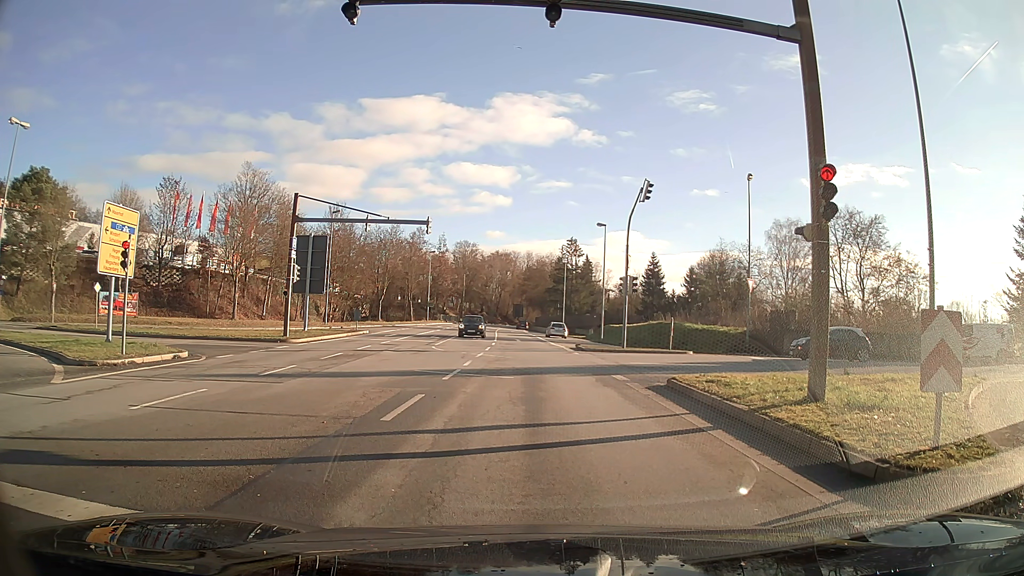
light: Day
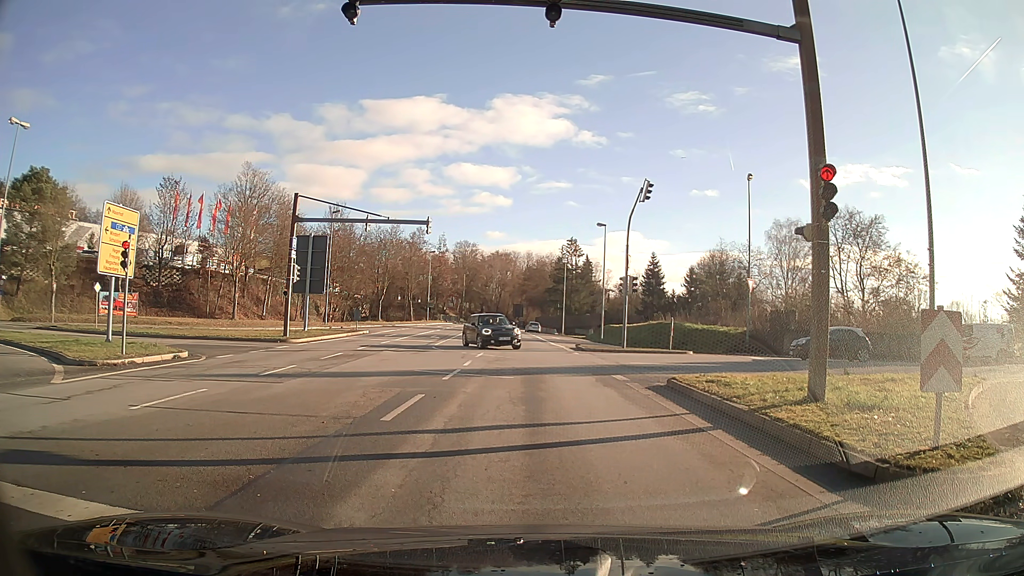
(0.0, 0.0) m; 0°
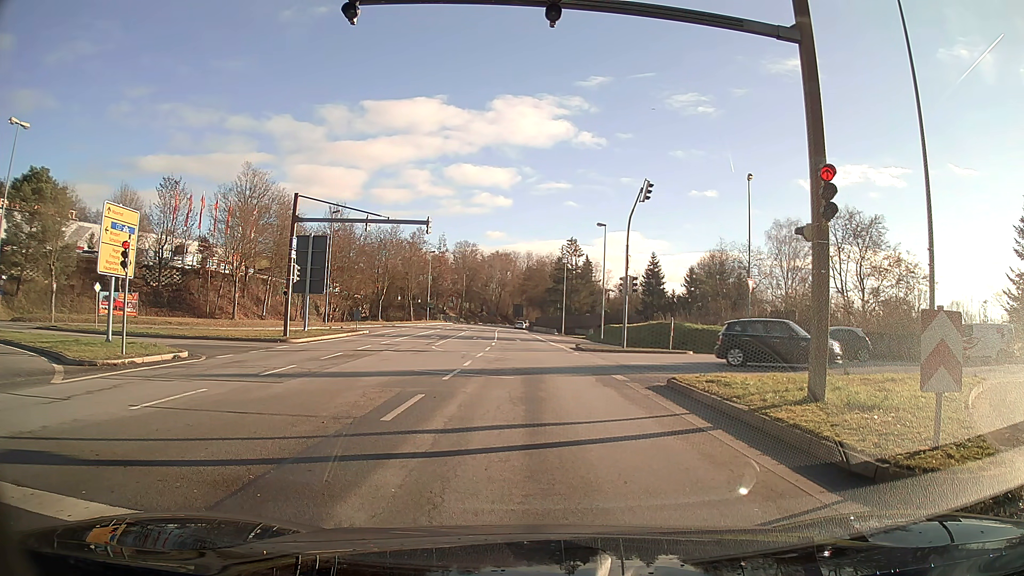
(0.0, 0.0) m; 0°
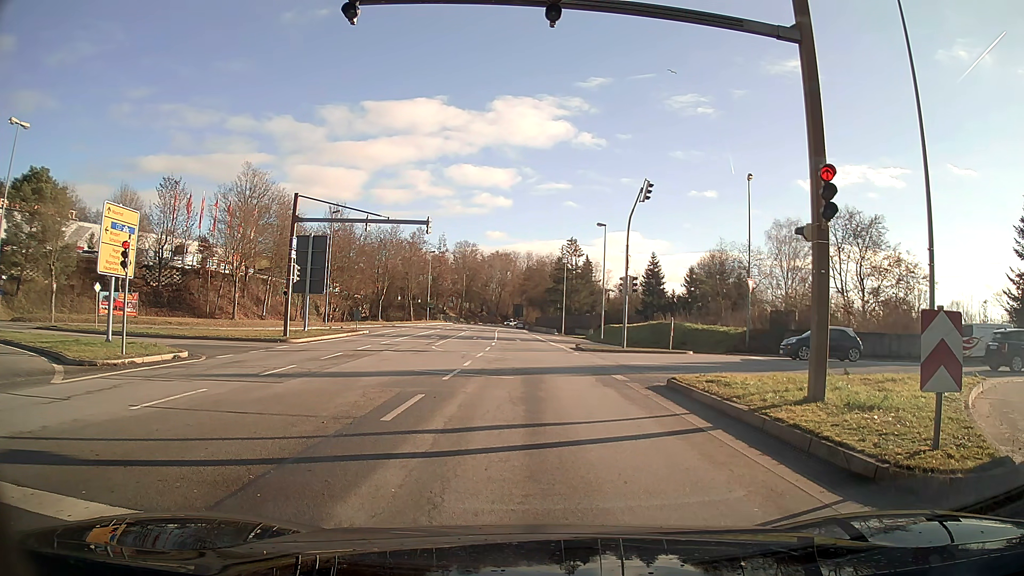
(0.0, 0.0) m; 0°
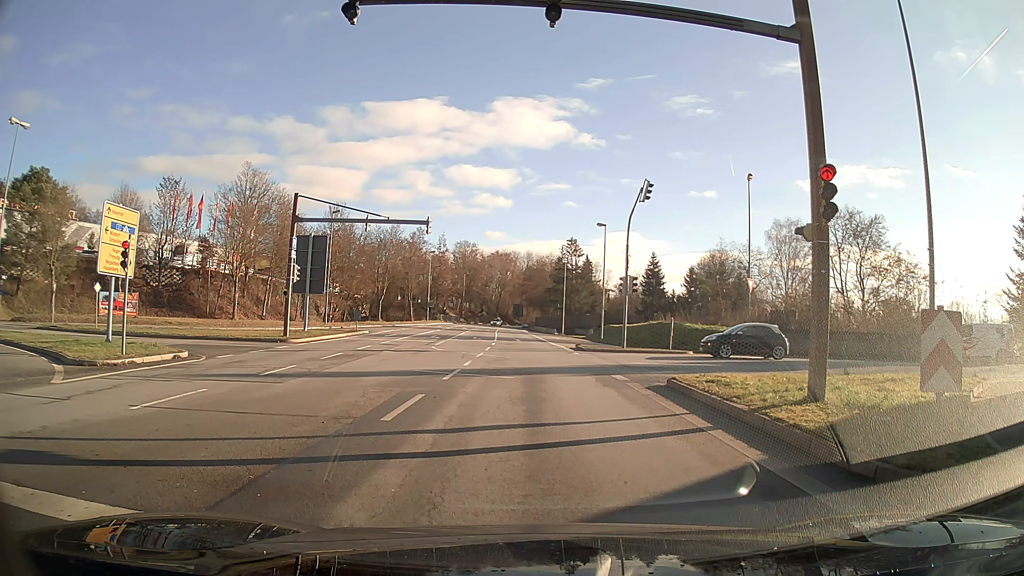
(0.0, 0.0) m; 0°
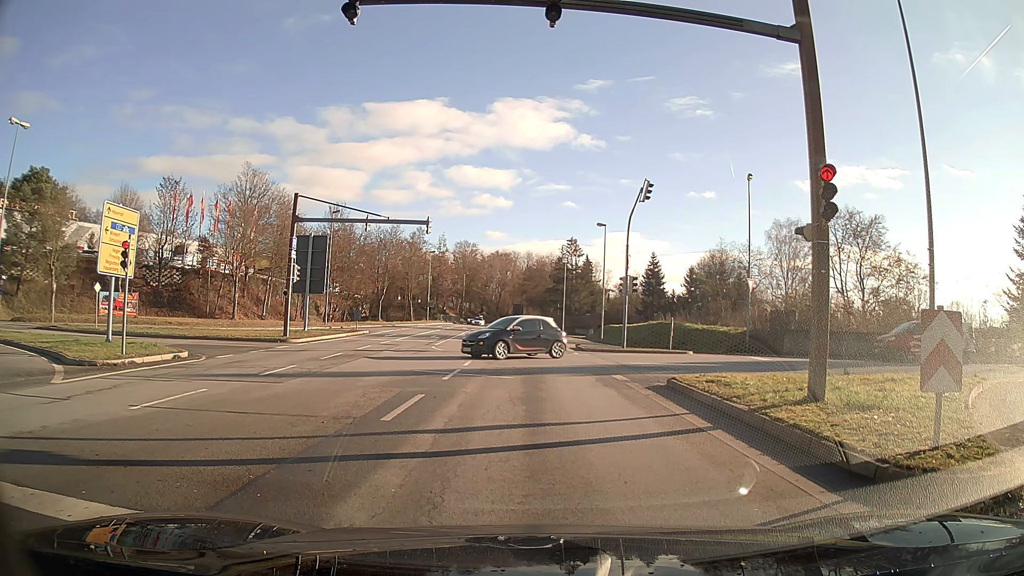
(0.0, 0.0) m; 0°
(0, +10) (0, +20) (-1, +30) (-1, +40) (-1, +50) (-2, +60) (-3, +70) (-3, +80) (-4, +90) (-4, +100) m
